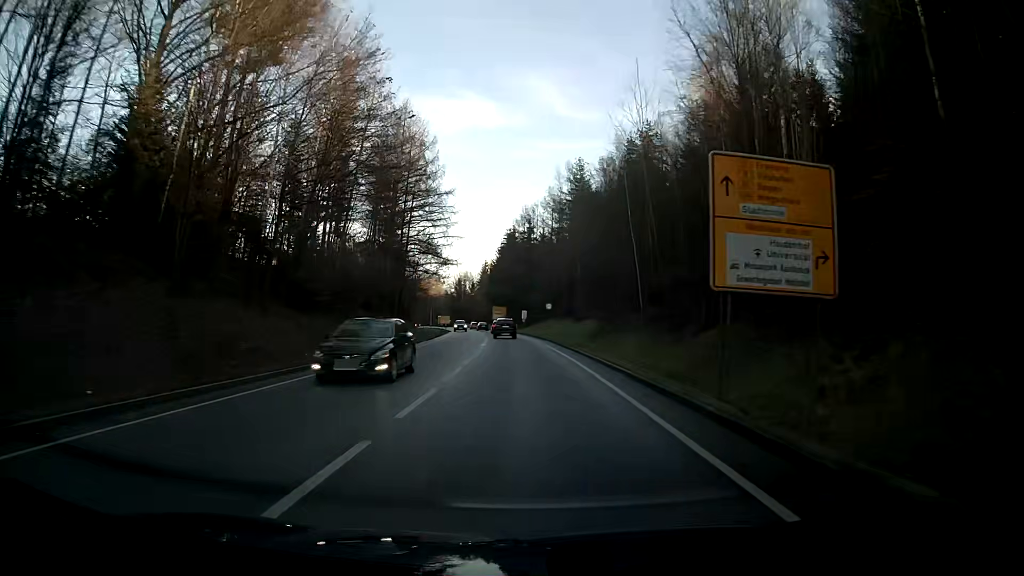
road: primary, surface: asphalt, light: Day
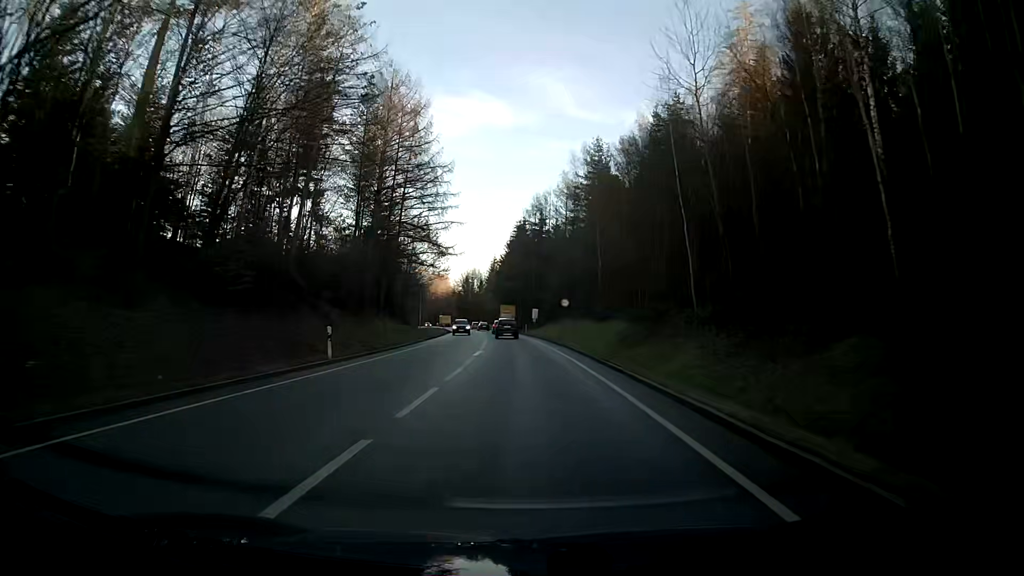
(-0.1, +12.1) m; -1°
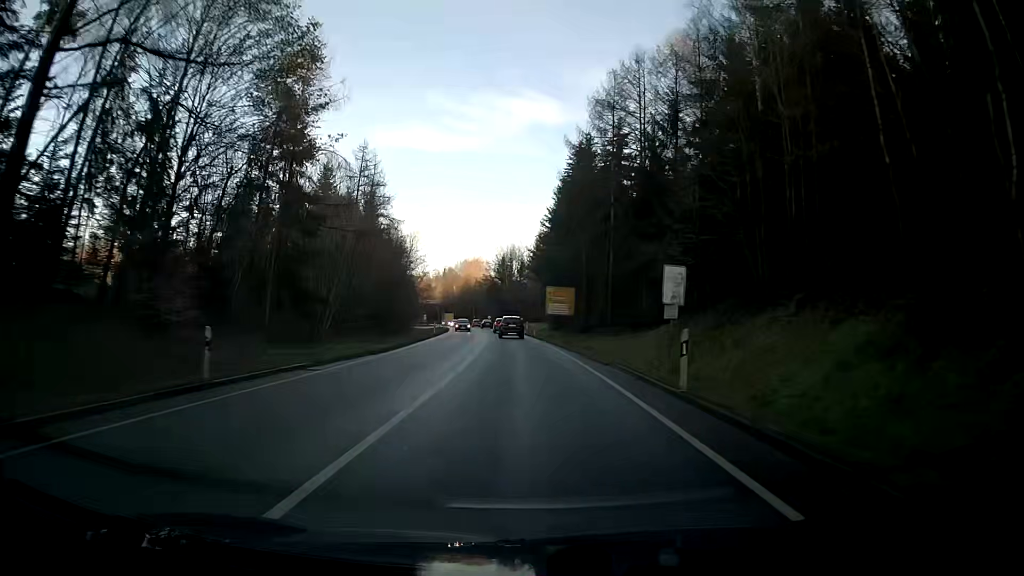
(-2.0, +60.1) m; -4°
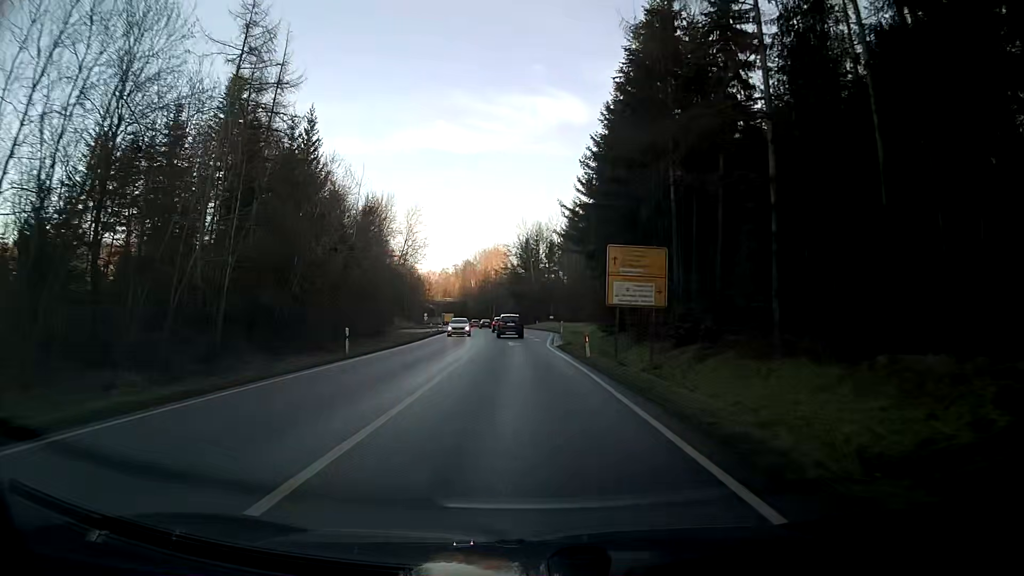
(-0.7, +35.5) m; -3°
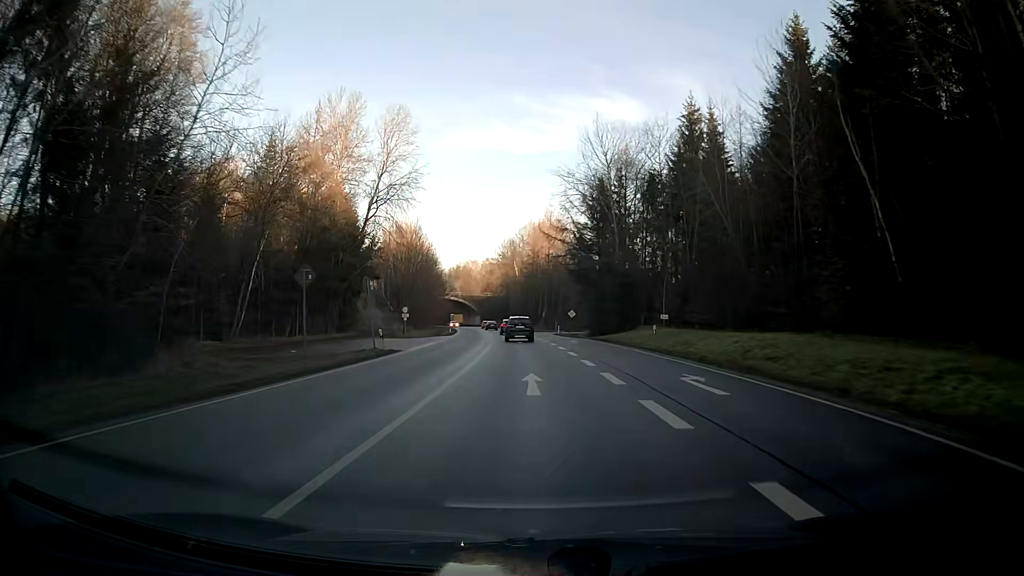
(-2.6, +58.0) m; -5°
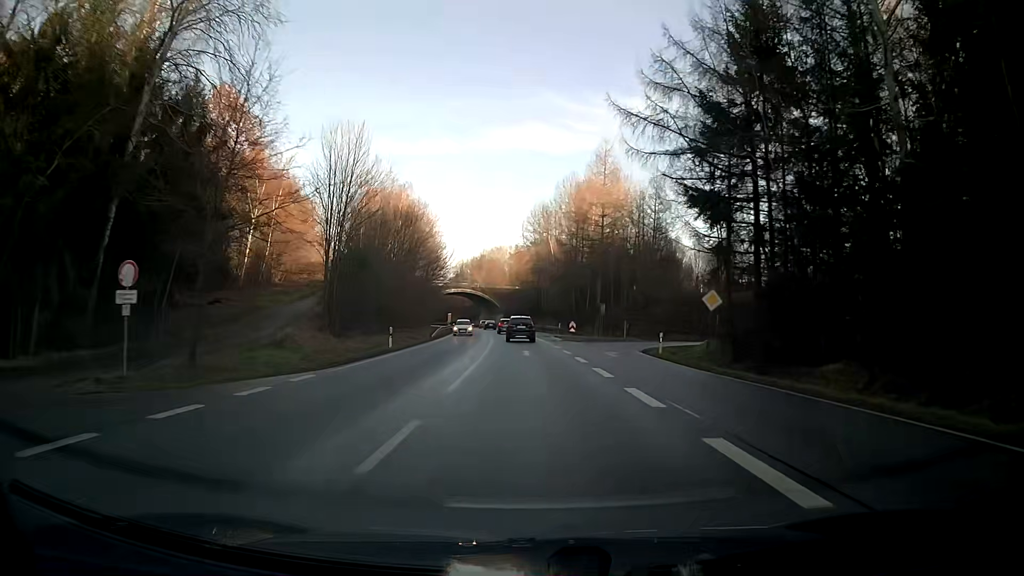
(-1.1, +45.7) m; -3°
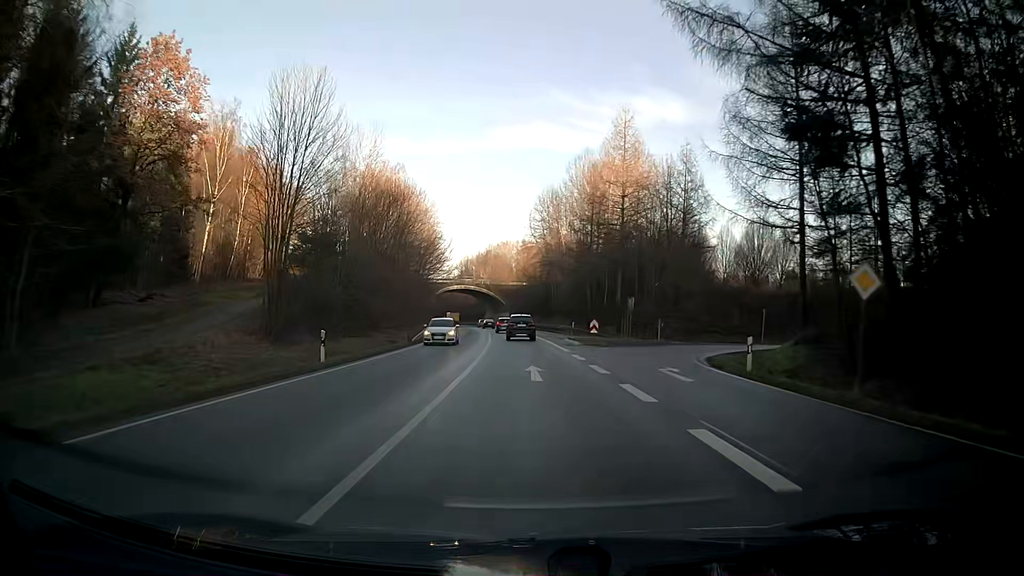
(-0.1, +11.5) m; -1°
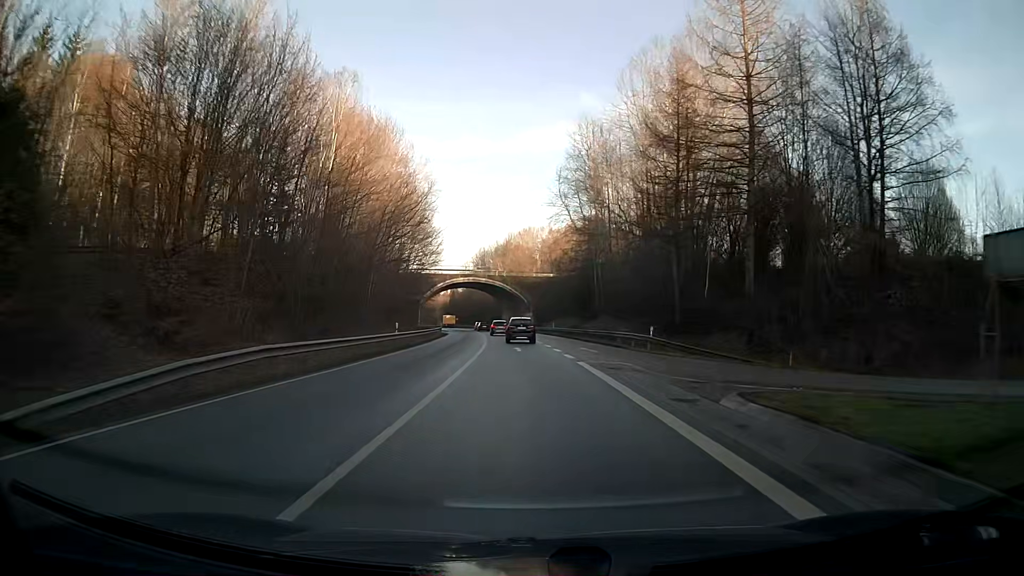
(-0.7, +34.6) m; -2°
